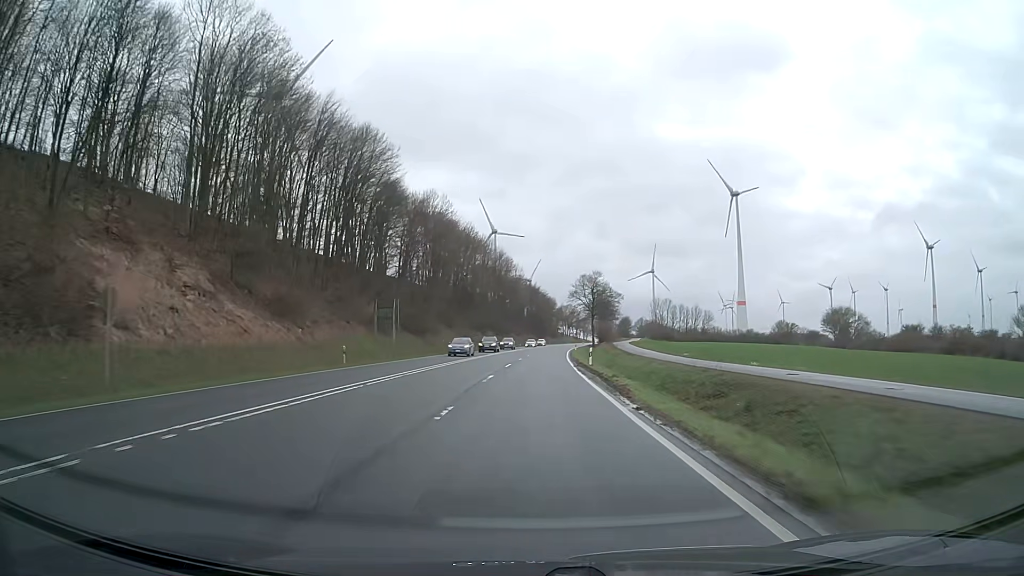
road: primary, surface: asphalt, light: Day
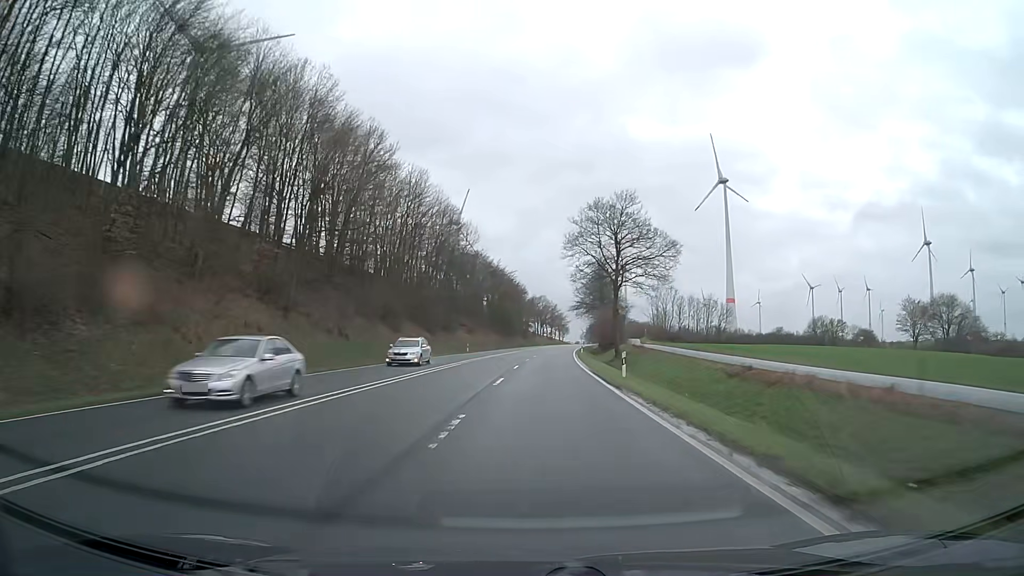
(+1.3, +61.2) m; +3°
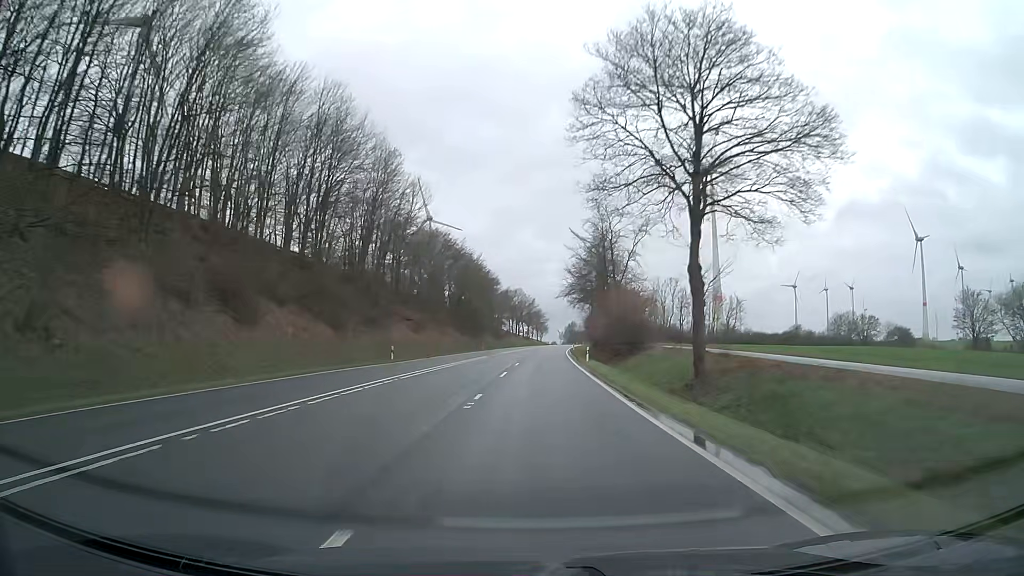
(+0.6, +31.0) m; +2°
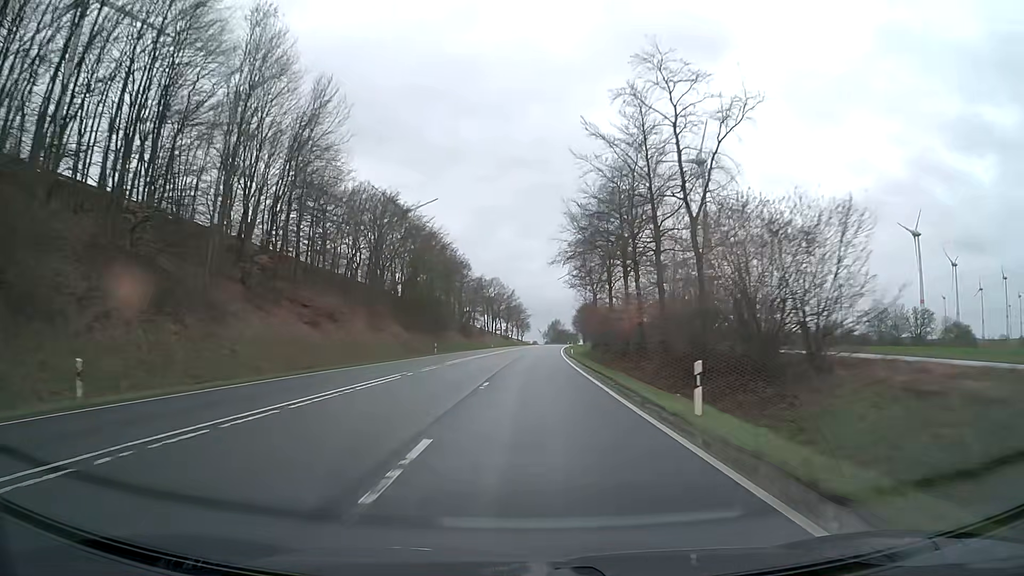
(+0.5, +31.2) m; +2°
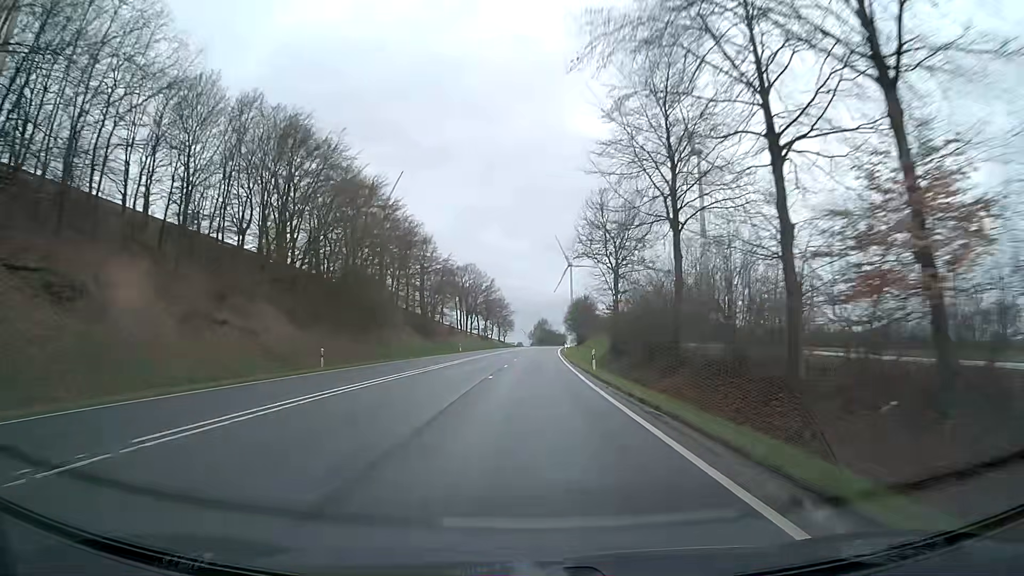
(+0.3, +31.4) m; +1°
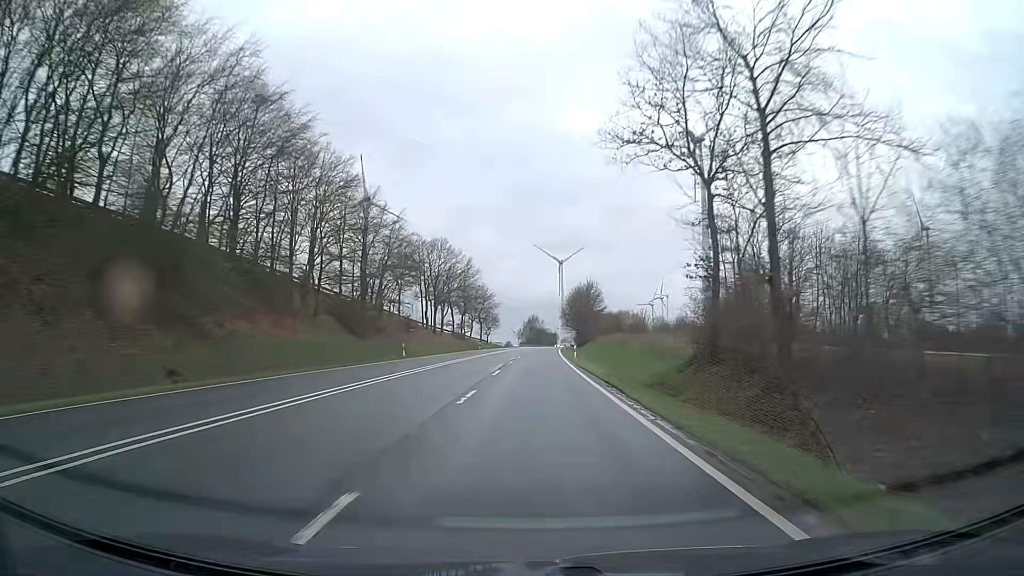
(+0.3, +31.5) m; +1°
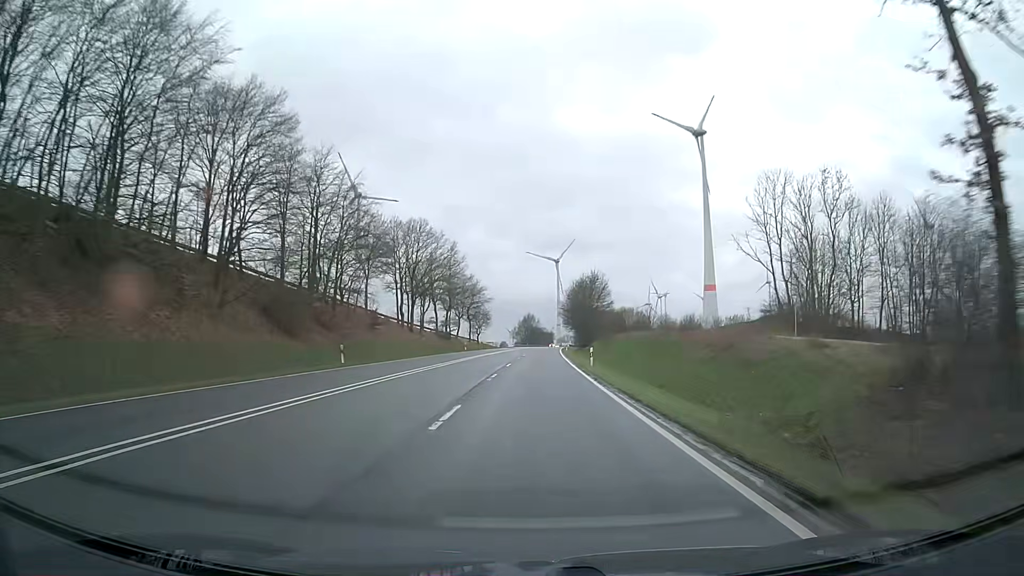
(+0.1, +15.8) m; 0°
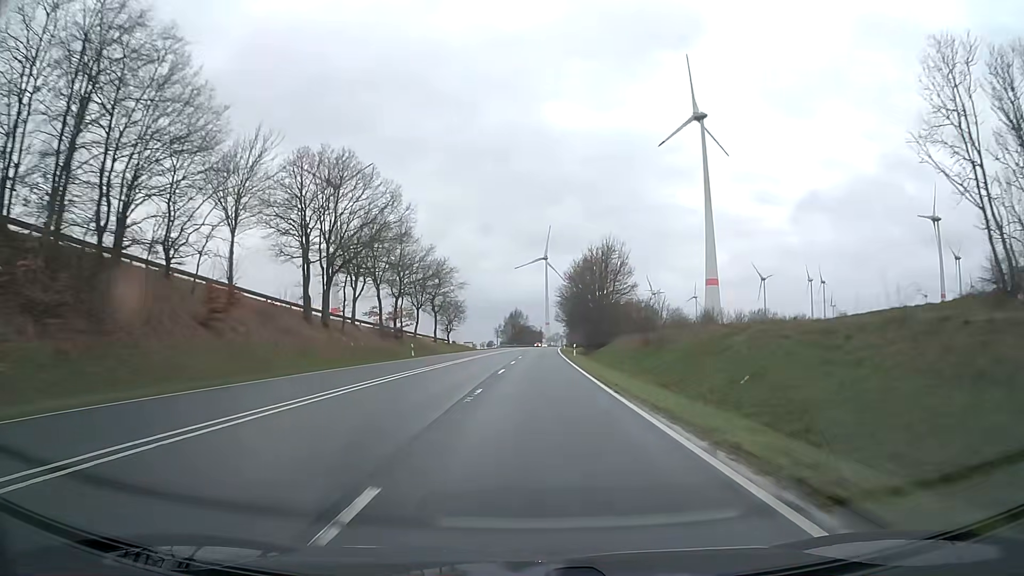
(+0.2, +31.6) m; +1°
(0, +10) (0, +20) (0, +30) (0, +40) (+1, +50) (+1, +60) (+1, +70) (+1, +80) (+2, +90) (+2, +100) m
